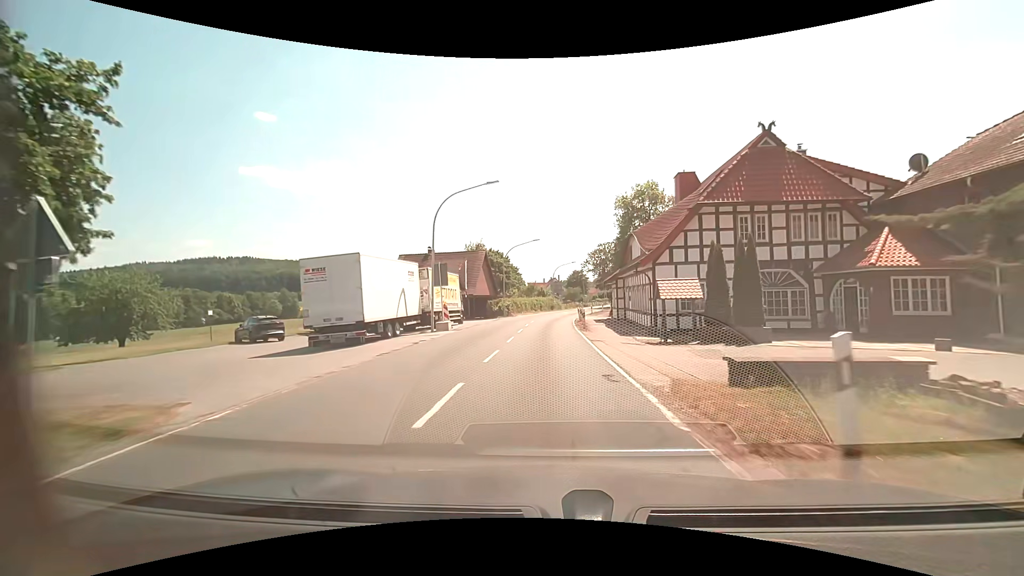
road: secondary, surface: asphalt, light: Day
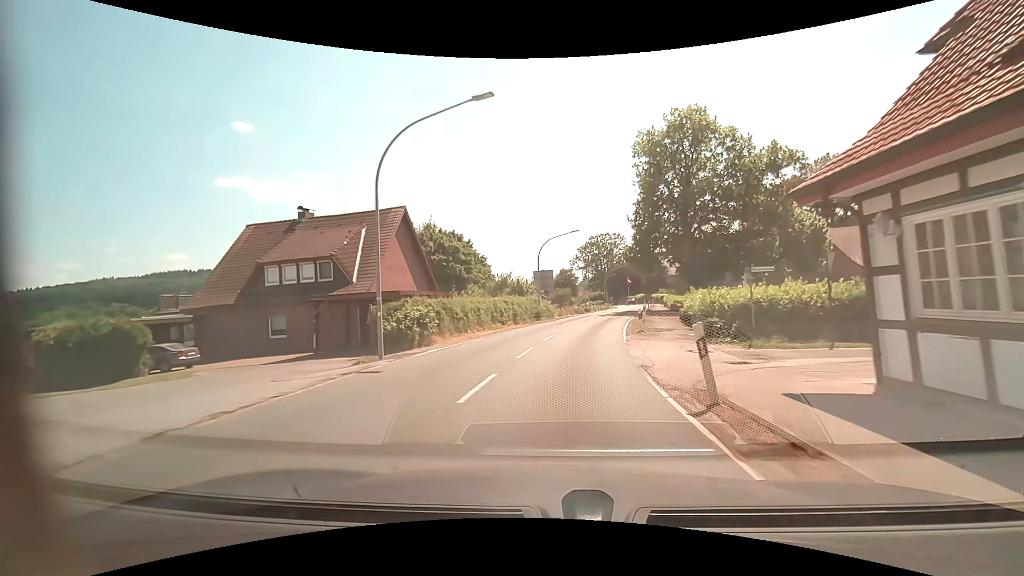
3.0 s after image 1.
(+0.3, +34.2) m; +2°
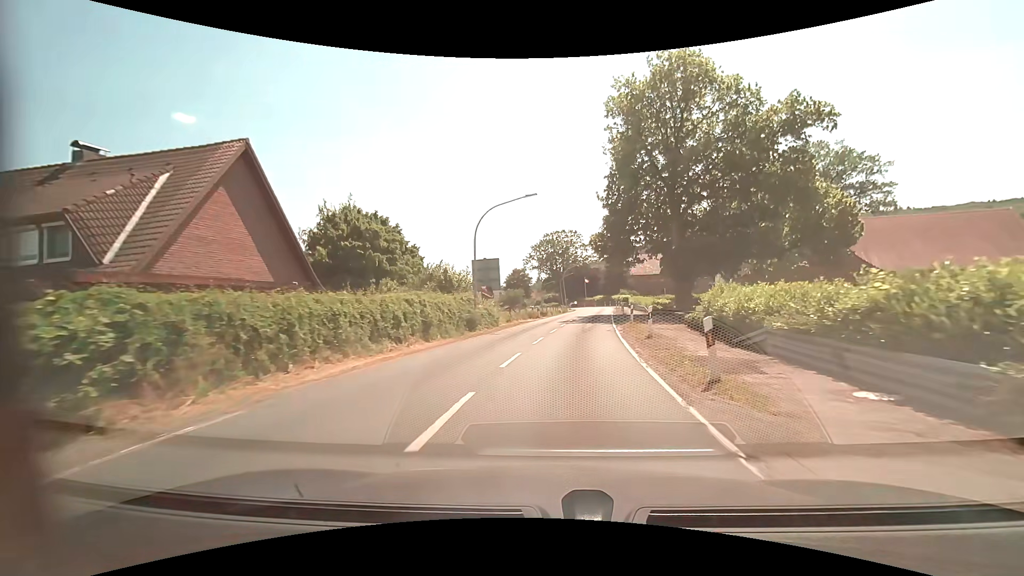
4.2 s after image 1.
(+0.6, +14.0) m; +5°
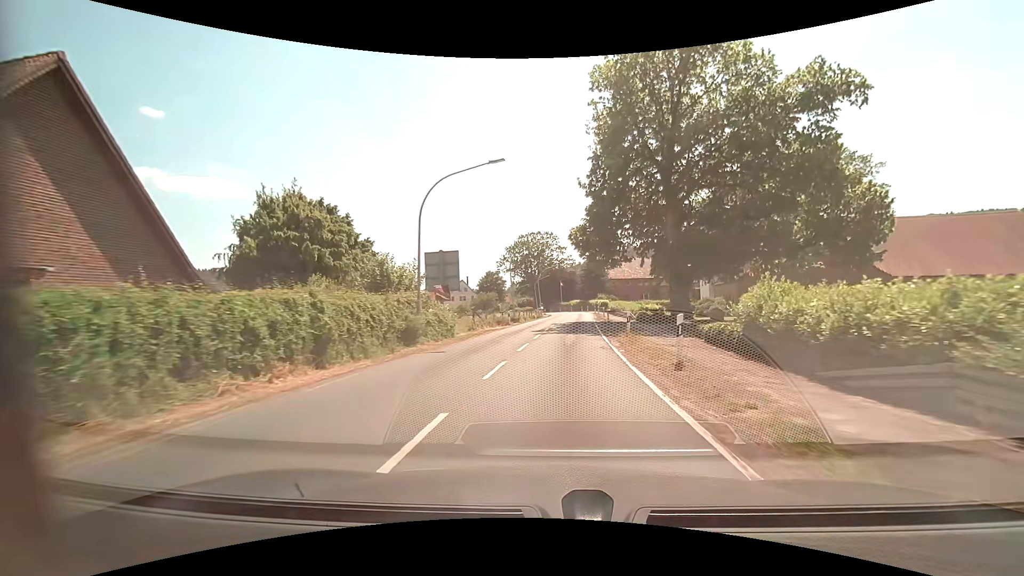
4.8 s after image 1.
(+0.2, +7.1) m; +3°
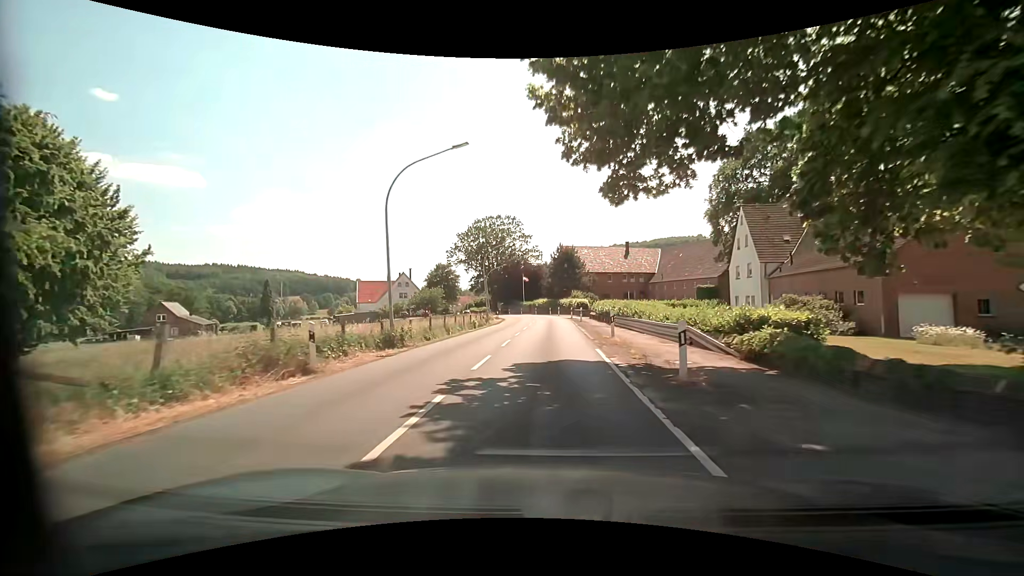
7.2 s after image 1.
(+1.6, +28.4) m; +4°
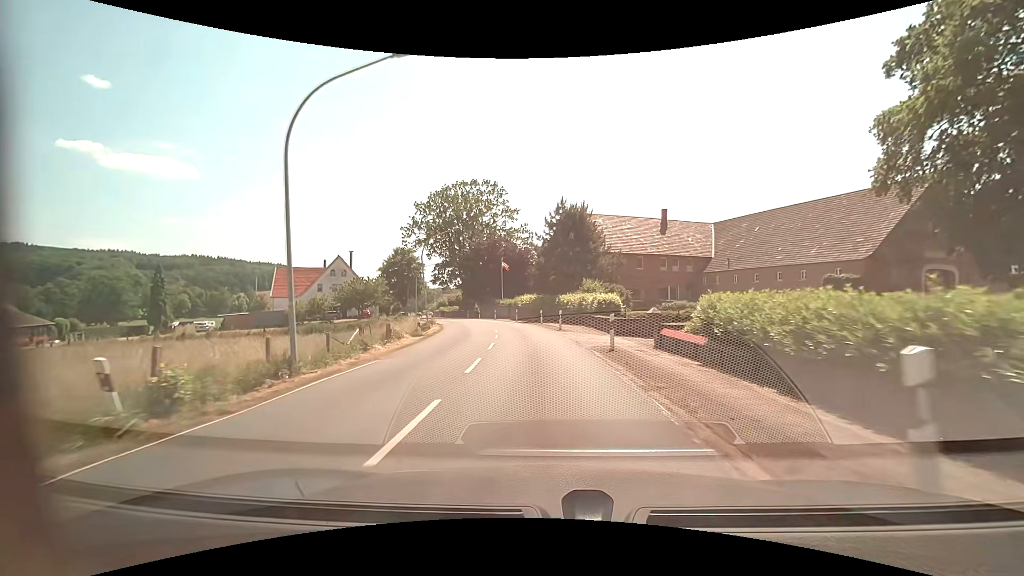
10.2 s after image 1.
(+0.3, +35.4) m; +1°
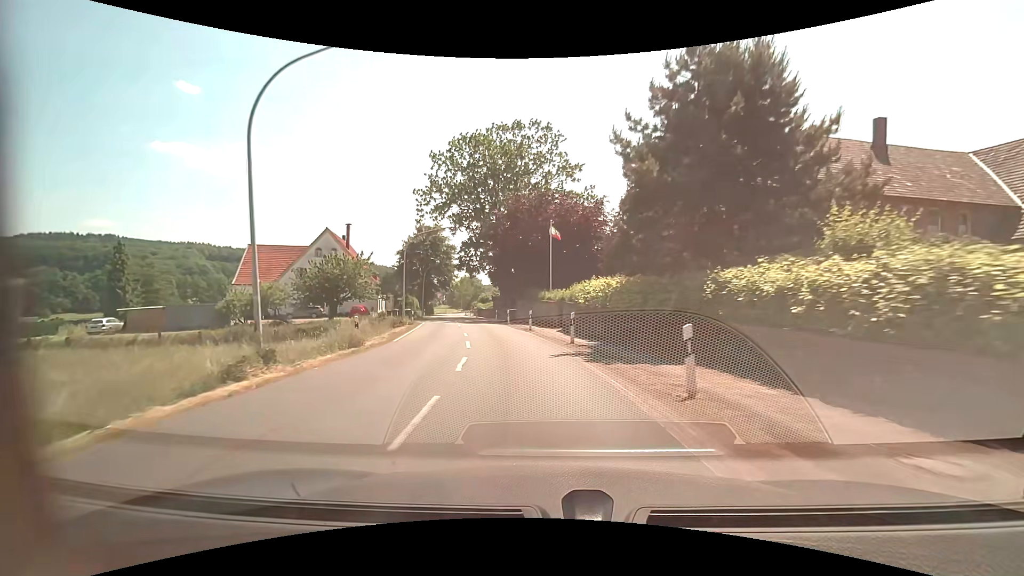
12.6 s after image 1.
(-1.1, +28.9) m; -7°
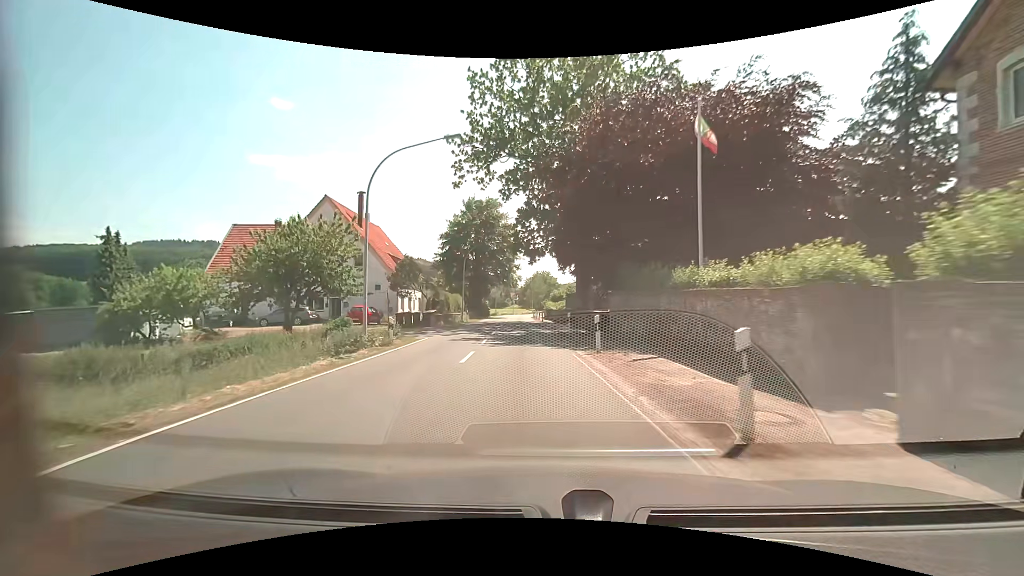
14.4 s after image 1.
(-1.8, +22.2) m; -9°
(0, +10) (-1, +20) (-1, +30) (-2, +40) (-2, +50) (-3, +60) (-3, +70) (-3, +80) (-3, +90) (-4, +100) m
